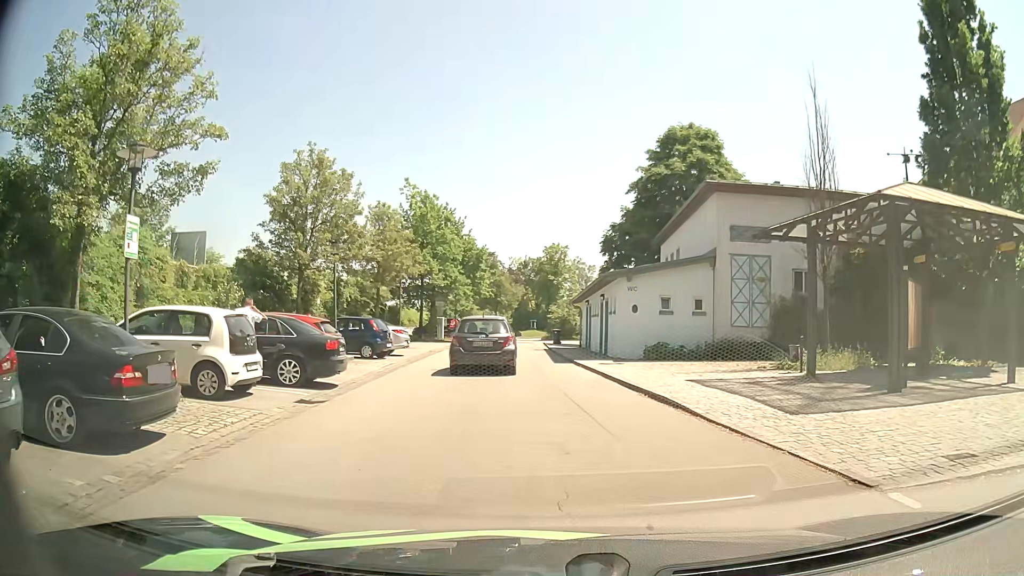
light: Day
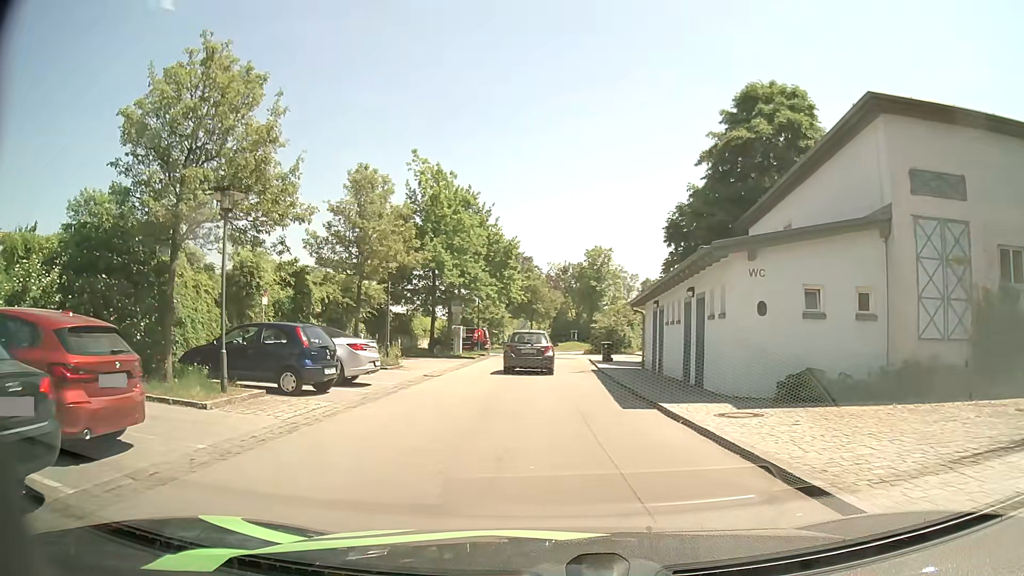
(+0.1, +10.6) m; -1°
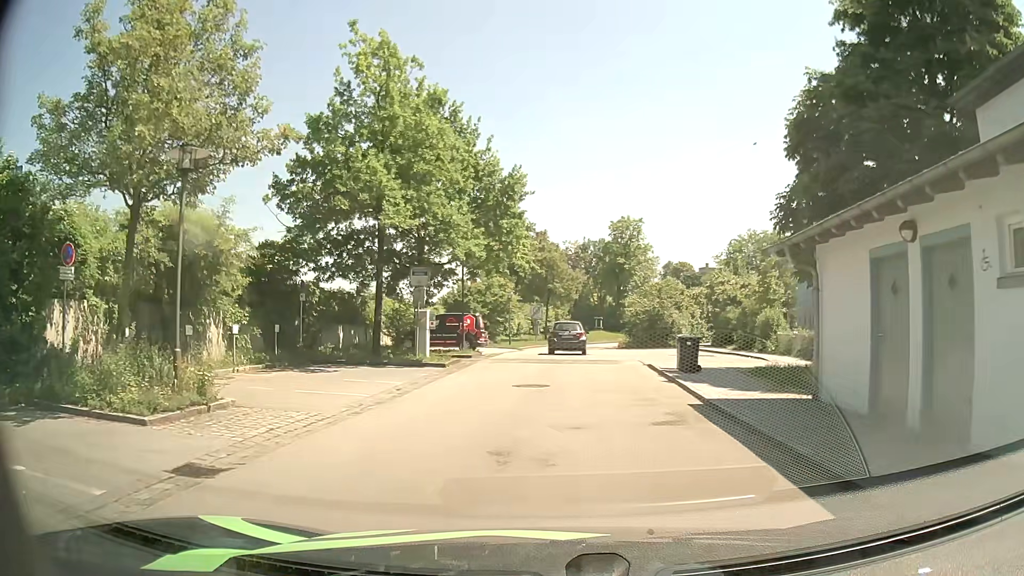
(-0.4, +15.7) m; -1°
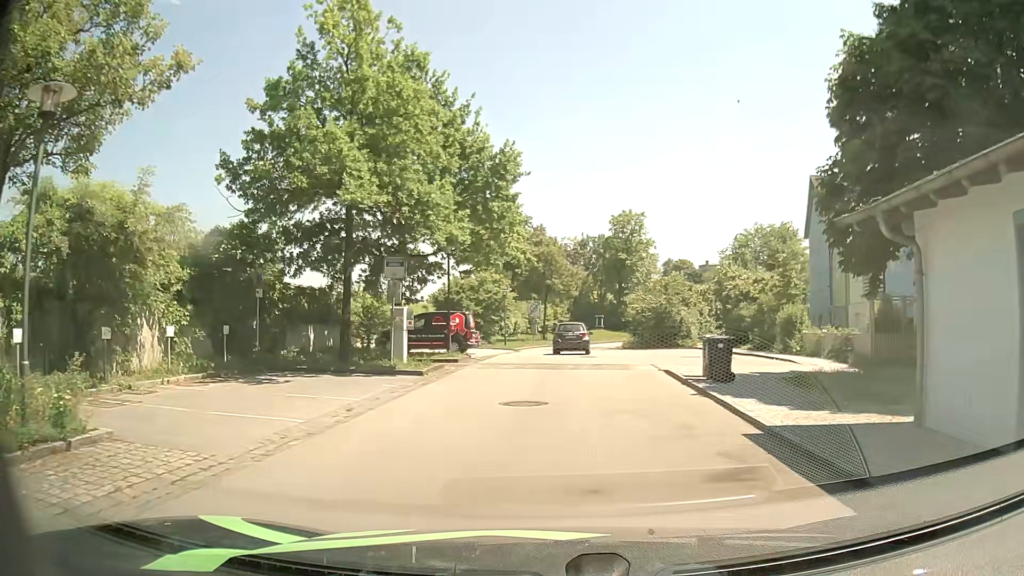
(0.0, +3.4) m; 0°
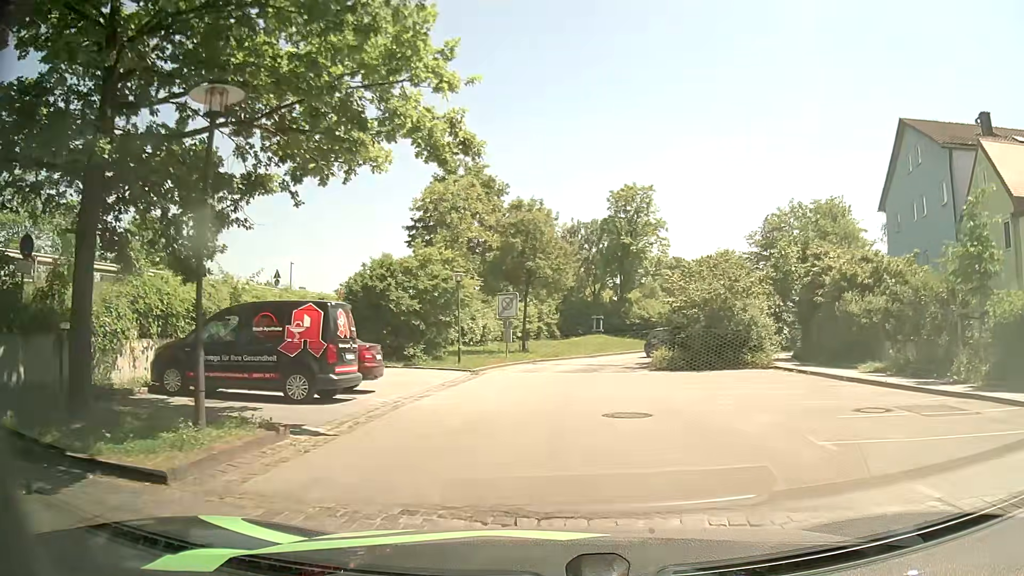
(+0.1, +16.7) m; +1°
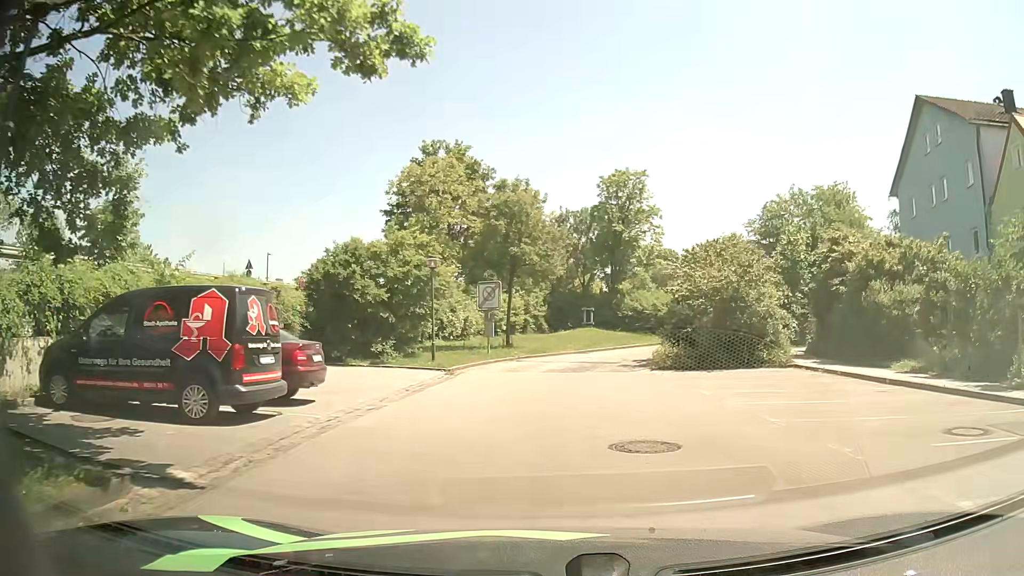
(0.0, +3.2) m; +1°
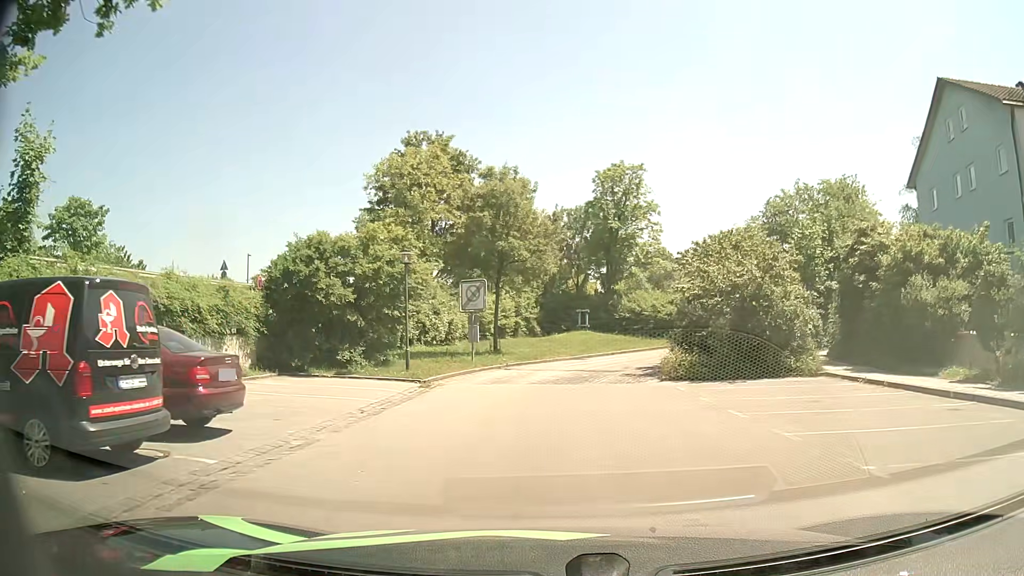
(+0.1, +3.2) m; +1°
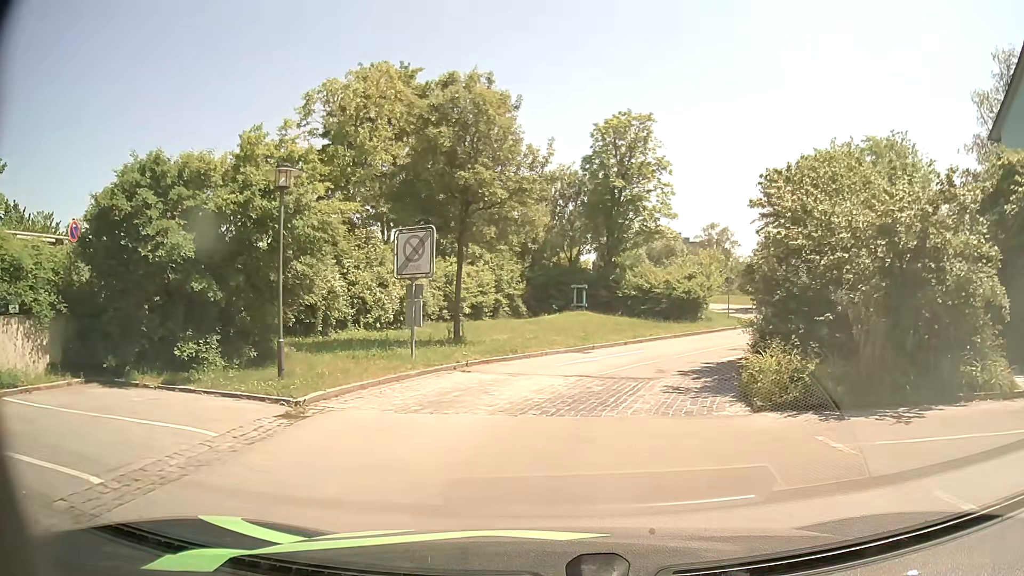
(+0.1, +9.2) m; +1°
